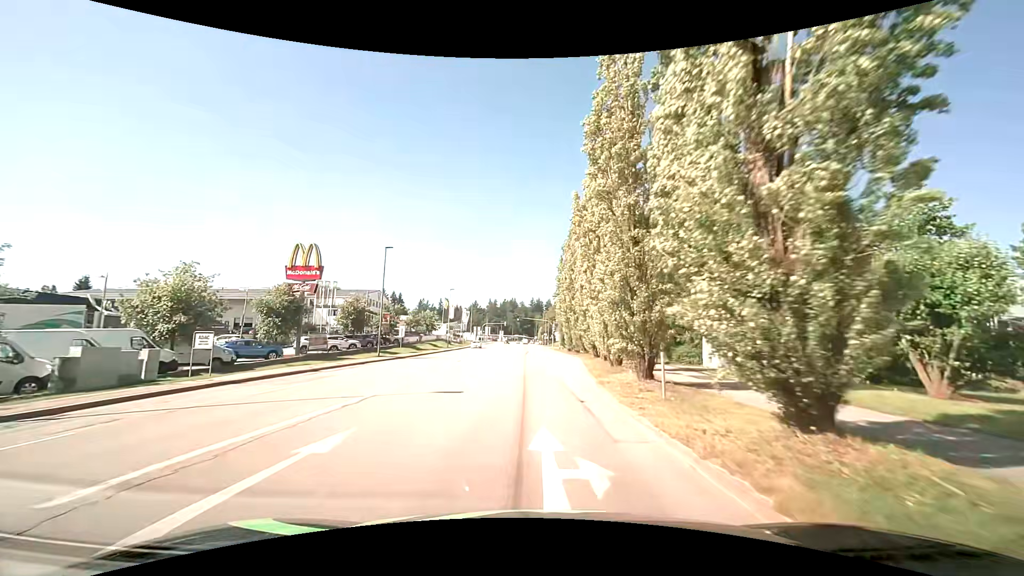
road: tertiary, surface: asphalt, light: Day
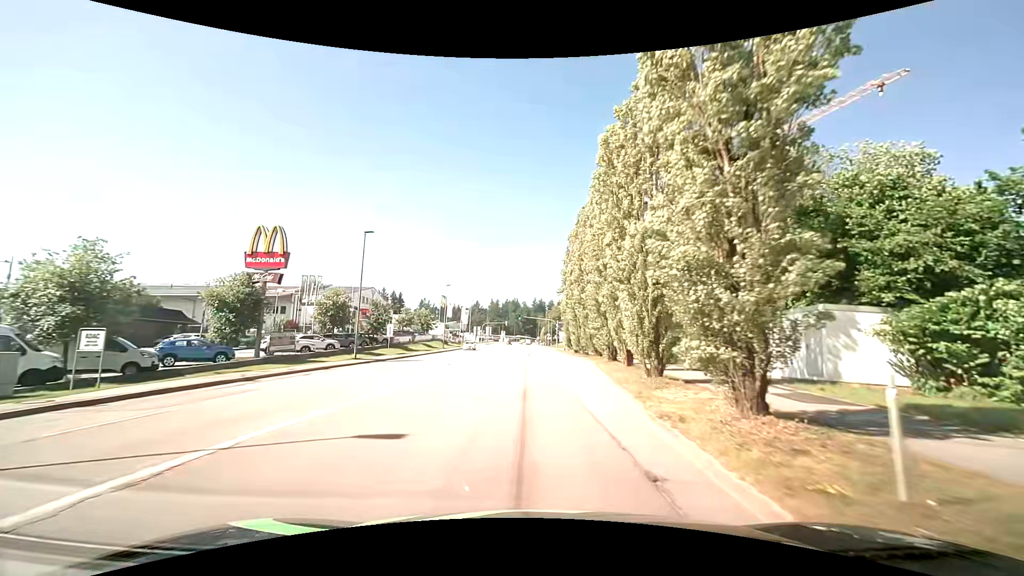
(-0.1, +6.6) m; -2°
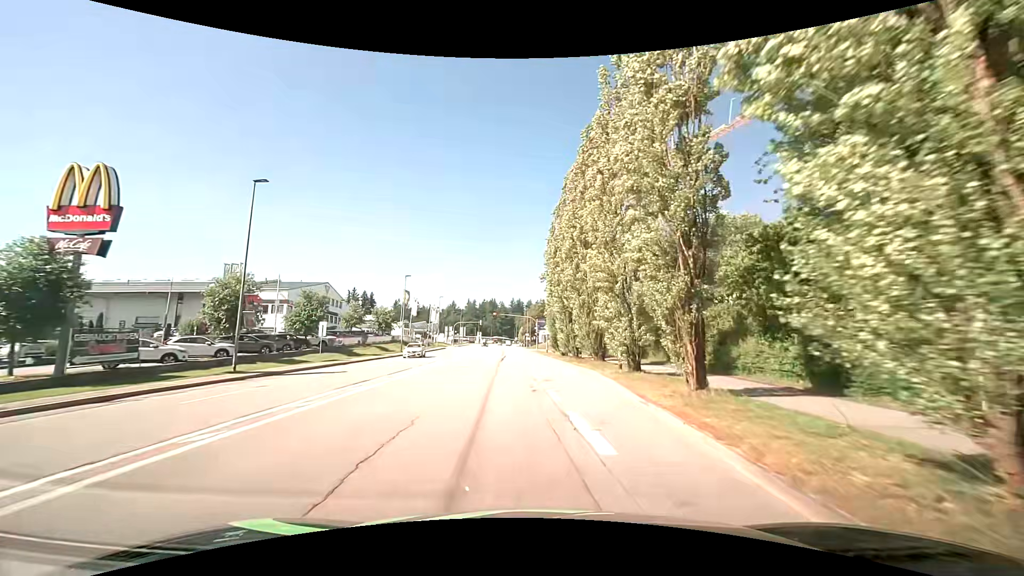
(+0.5, +12.8) m; +4°
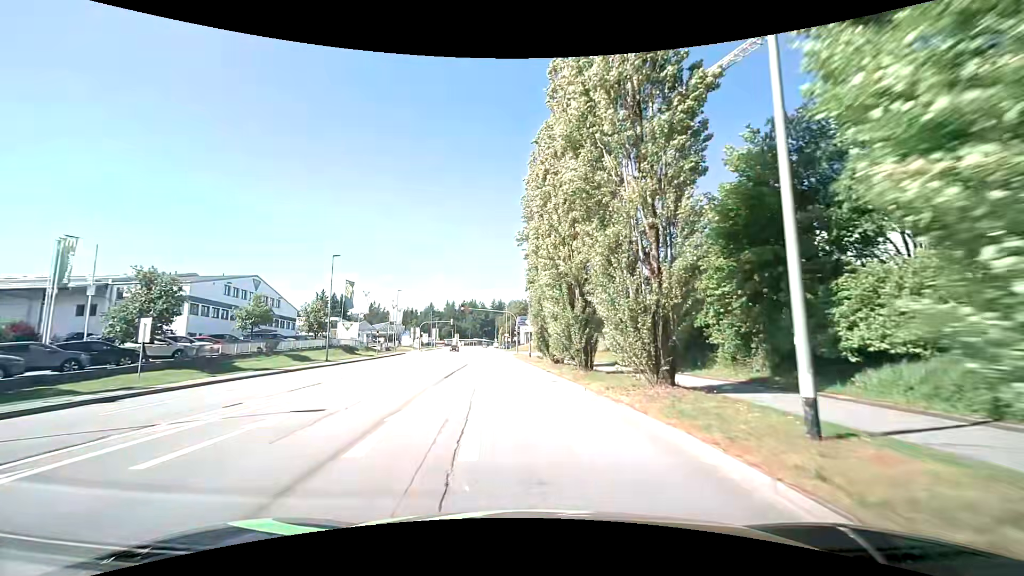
(+0.5, +18.2) m; +3°
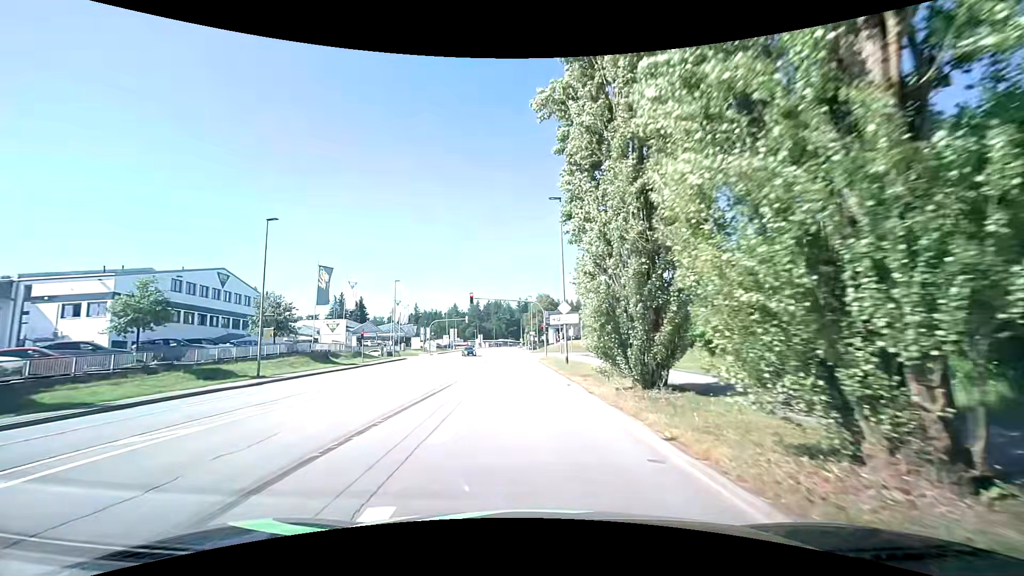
(-0.7, +16.9) m; -4°
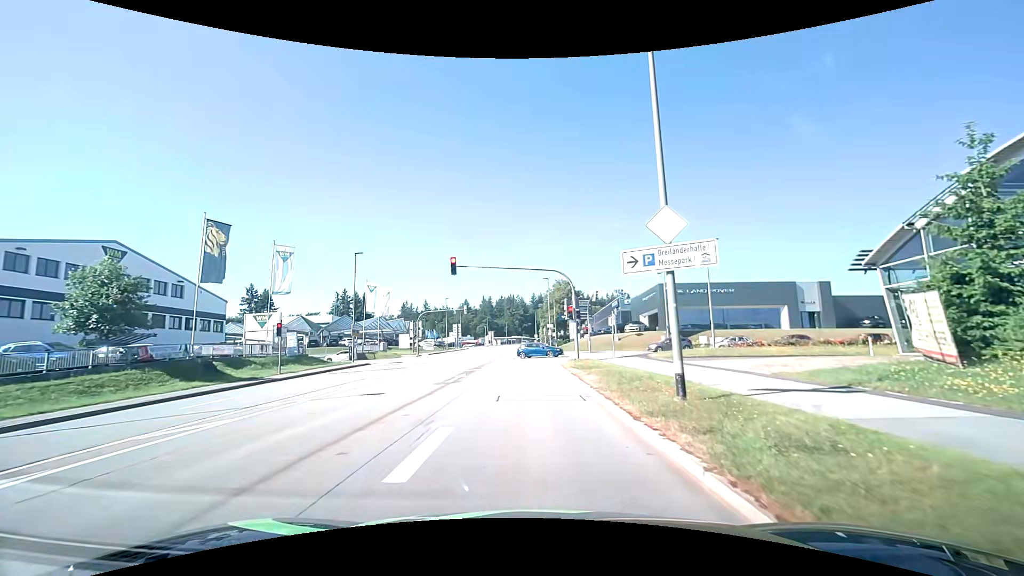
(-0.4, +20.2) m; -1°
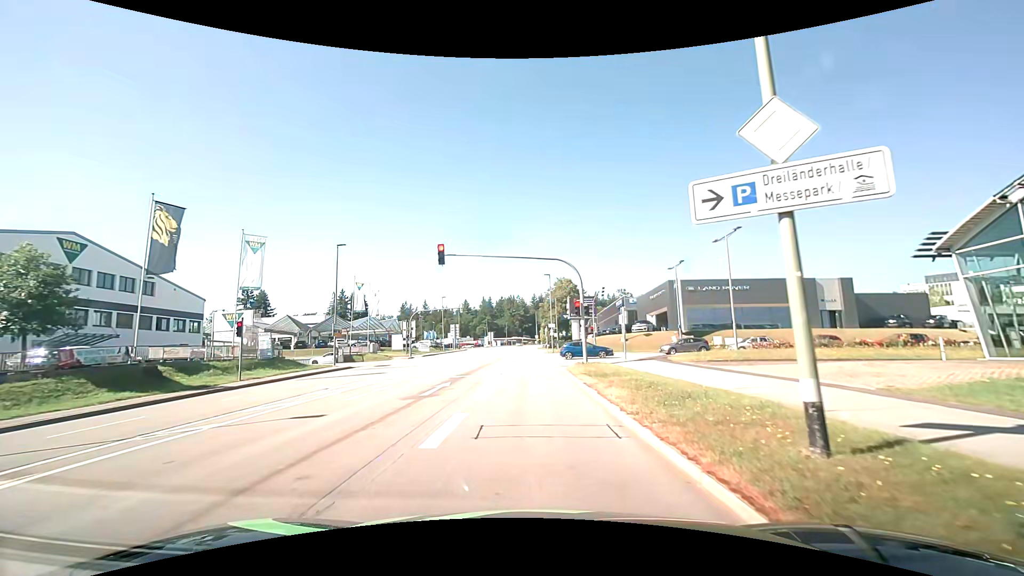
(0.0, +4.4) m; 0°
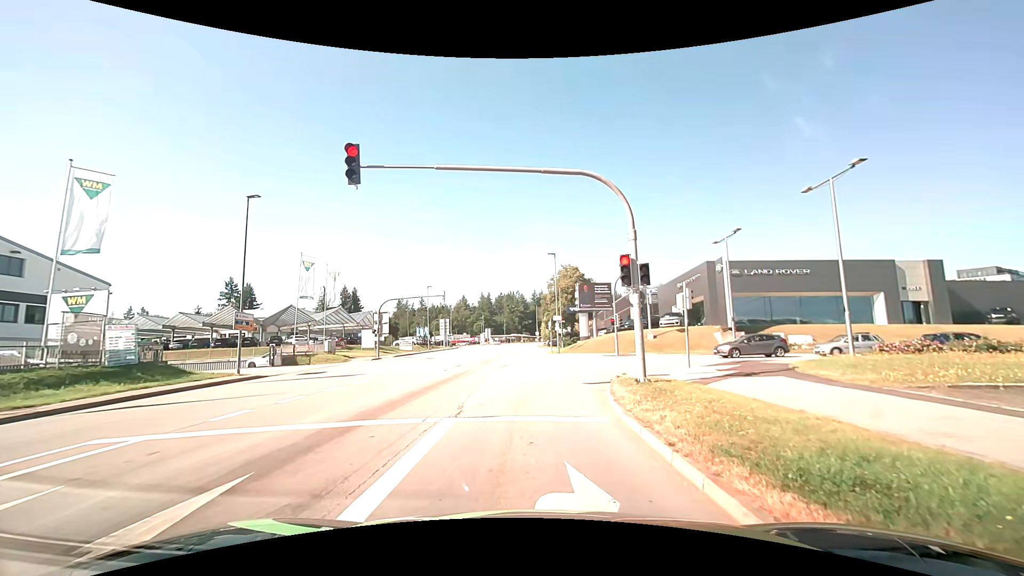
(0.0, +13.2) m; 0°
(0, +10) (+1, +20) (+7, +28) (+16, +31) (+26, +31) (+36, +30) (+46, +28) (+56, +27) (+66, +24) (+75, +22) m
